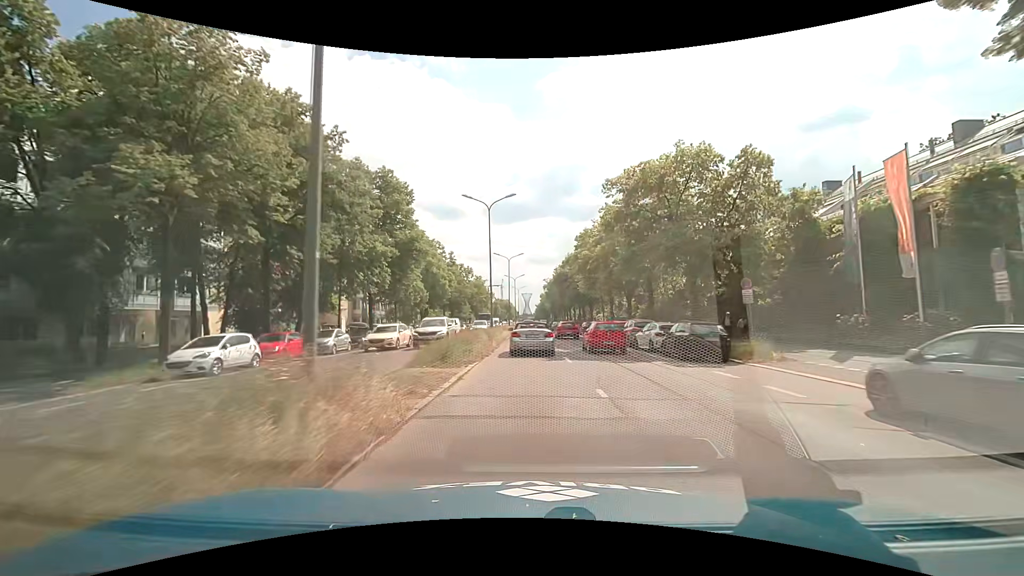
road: primary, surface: asphalt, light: Day
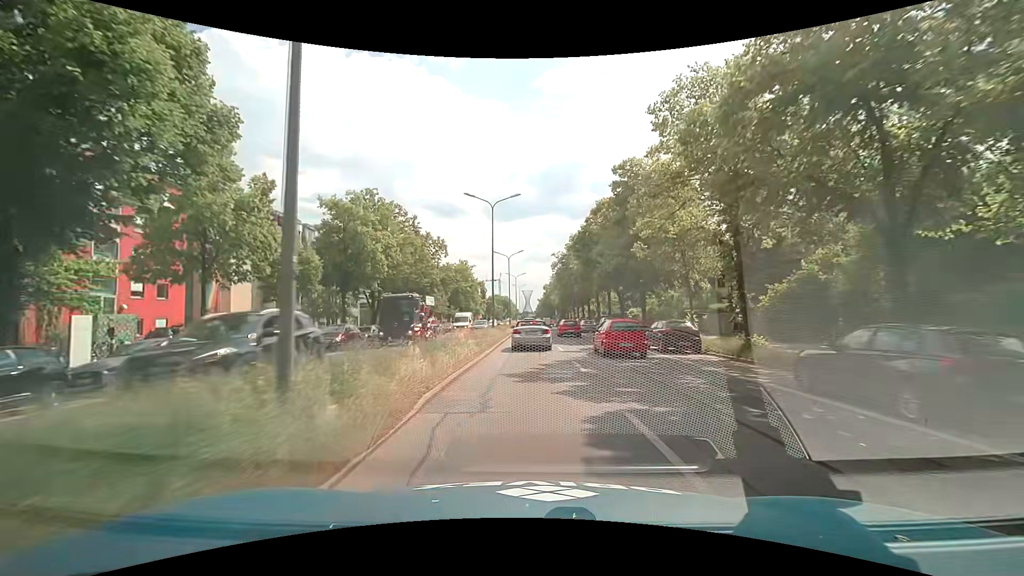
(0.0, +30.9) m; 0°
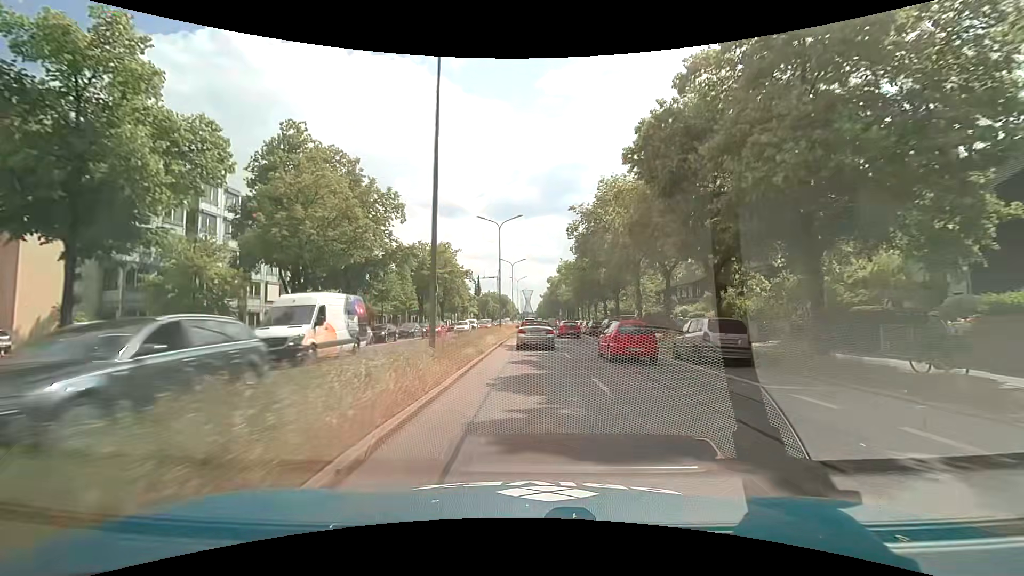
(+0.1, +22.7) m; 0°
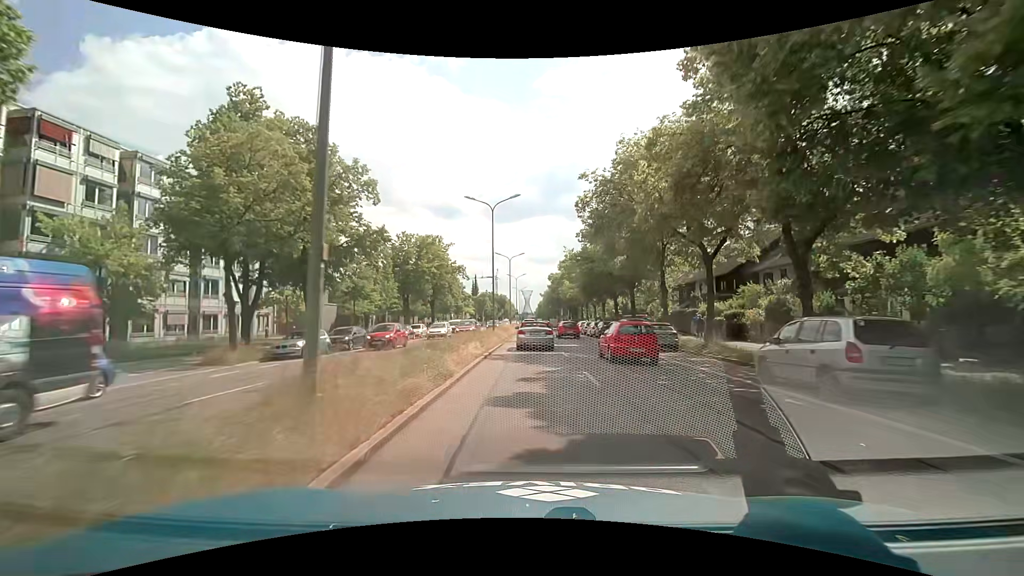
(0.0, +7.4) m; 0°
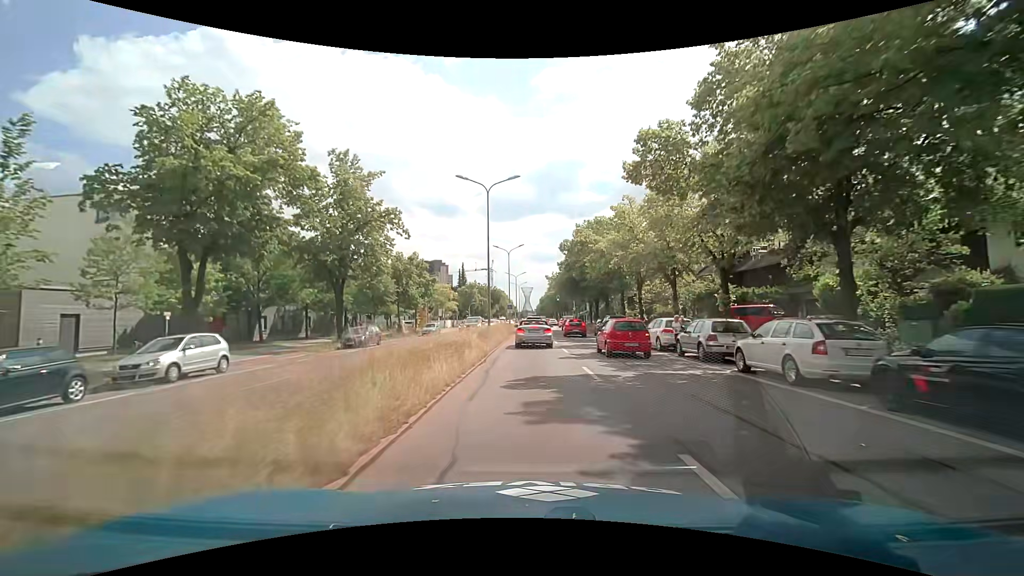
(-0.2, +35.5) m; 0°
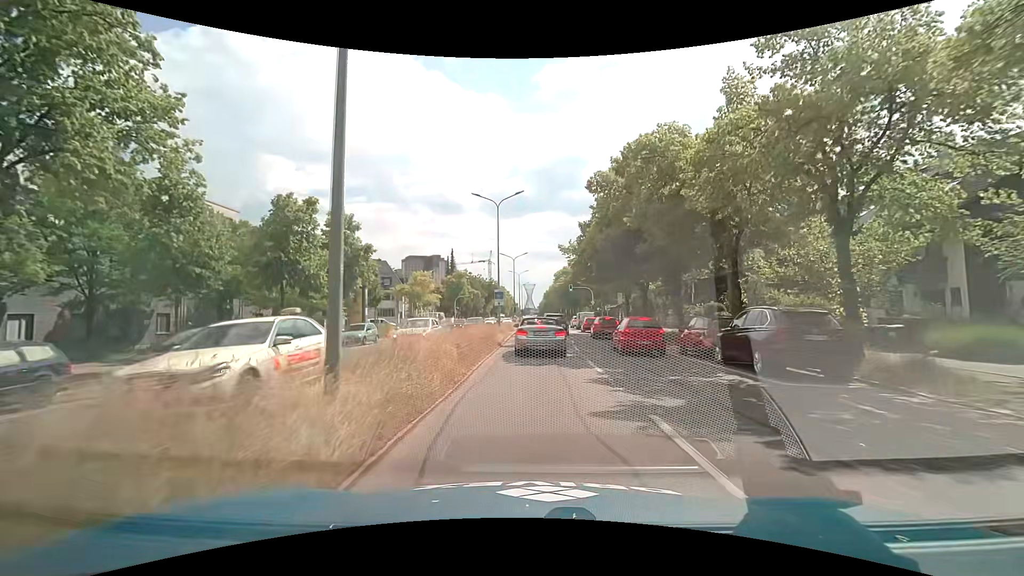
(-0.1, +24.7) m; 0°
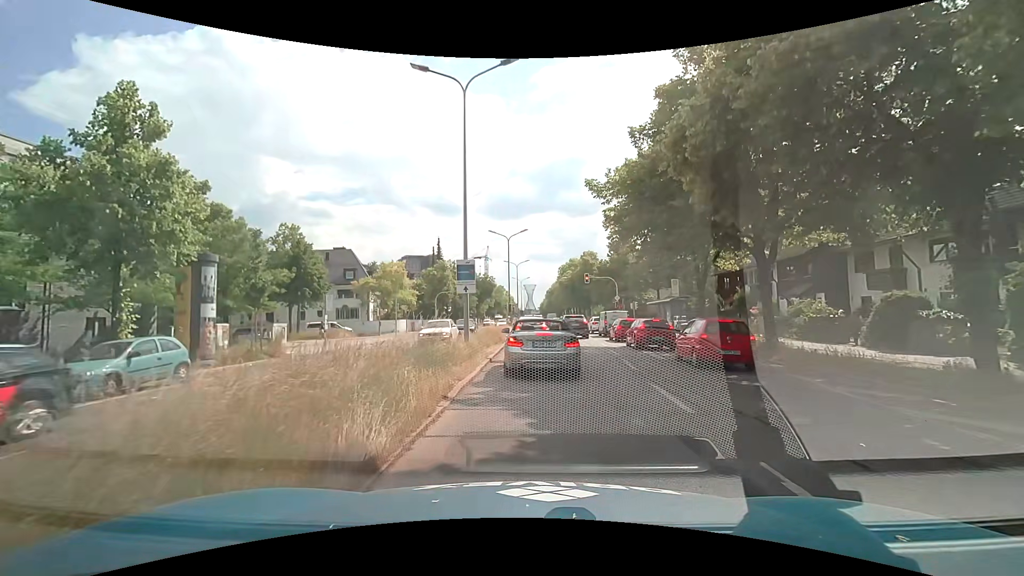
(-0.1, +18.7) m; 0°
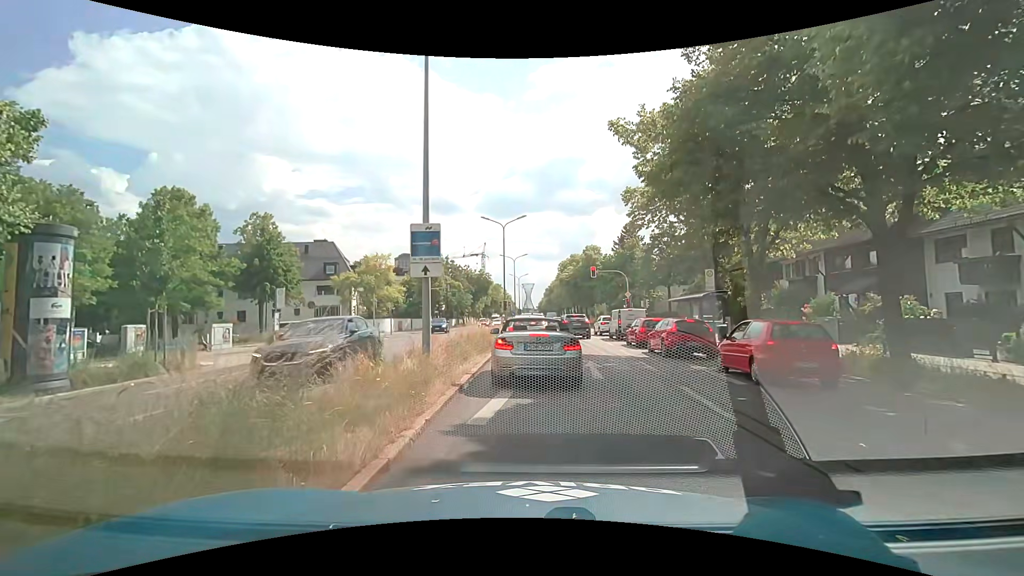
(-0.1, +6.3) m; +1°
(0, +10) (-1, +20) (-1, +30) (-1, +40) (-2, +50) (-9, +56) (-19, +56) (-29, +54) (-39, +51) (-48, +48) m
